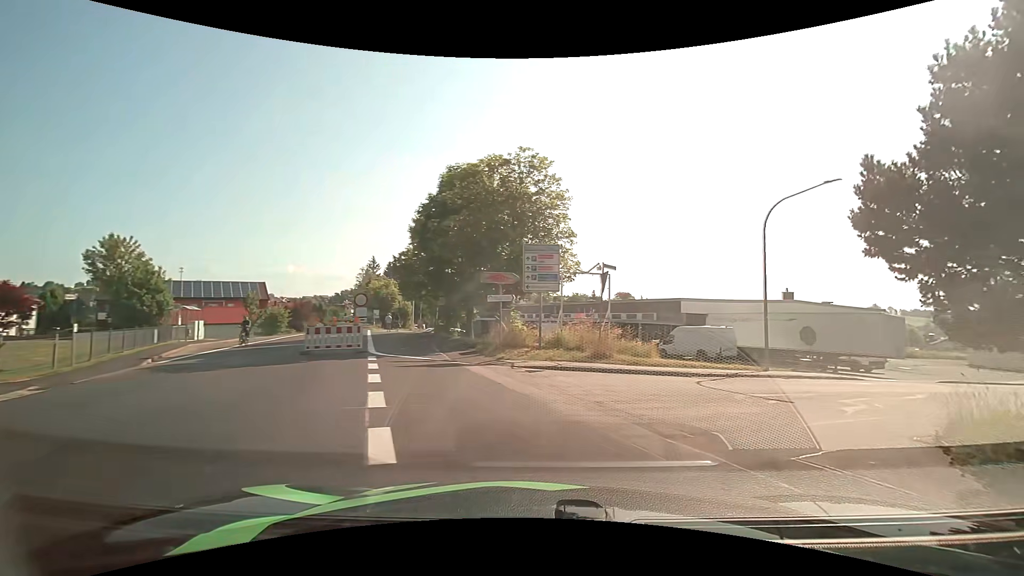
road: tertiary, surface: asphalt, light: Day
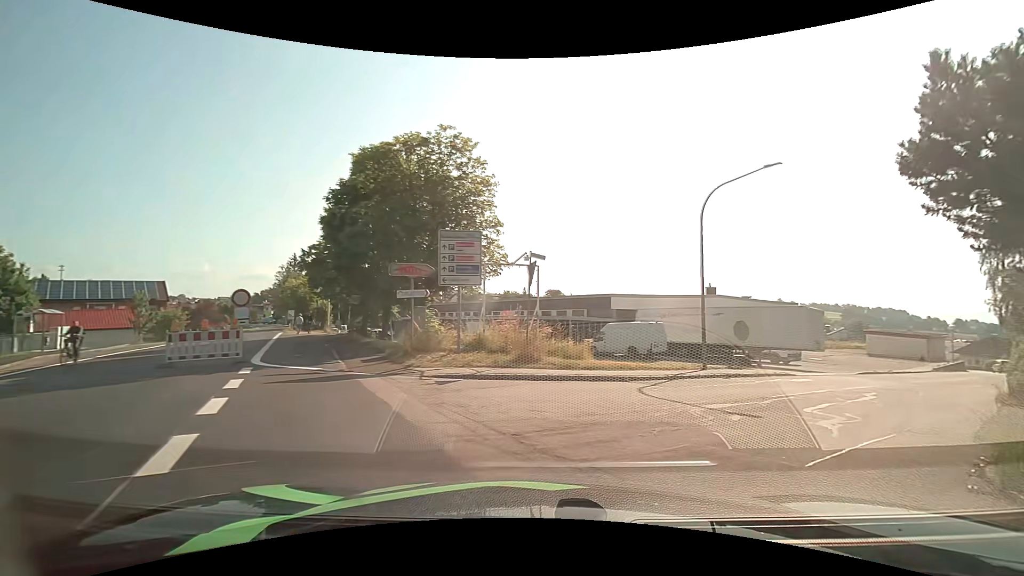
(+0.2, +2.6) m; +9°
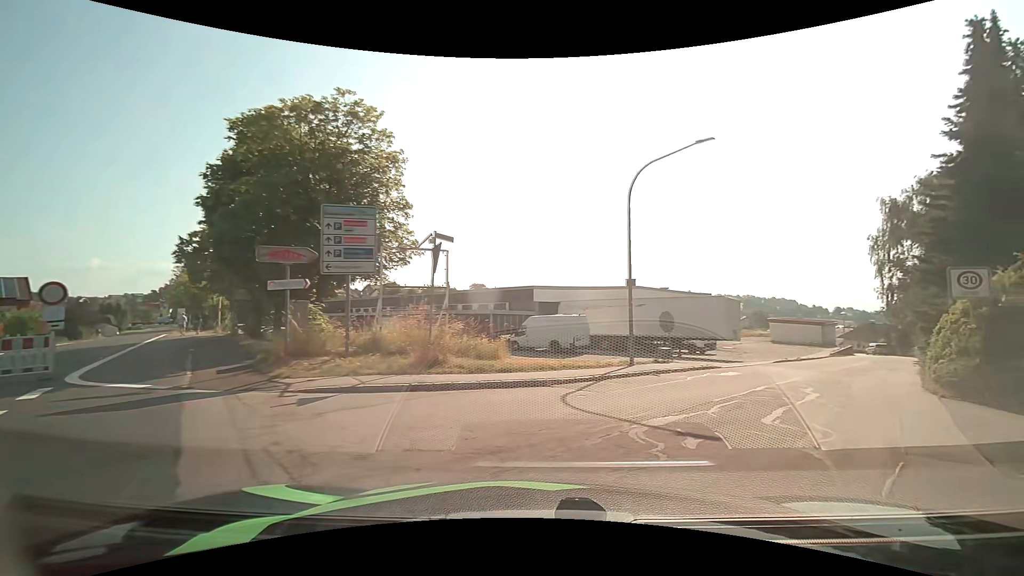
(+0.2, +2.6) m; +8°
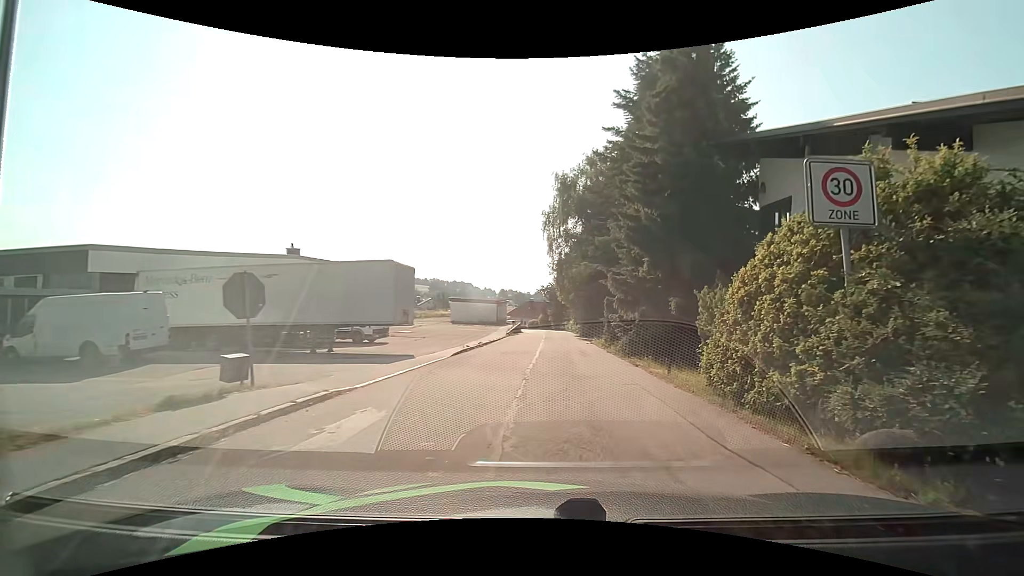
(+3.9, +12.0) m; +34°
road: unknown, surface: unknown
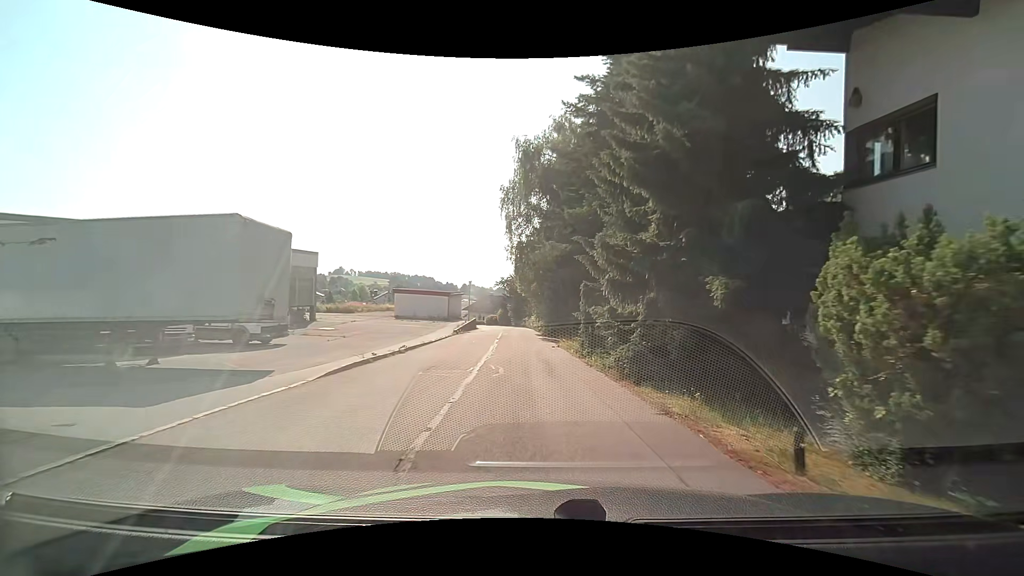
(+0.4, +8.4) m; +4°
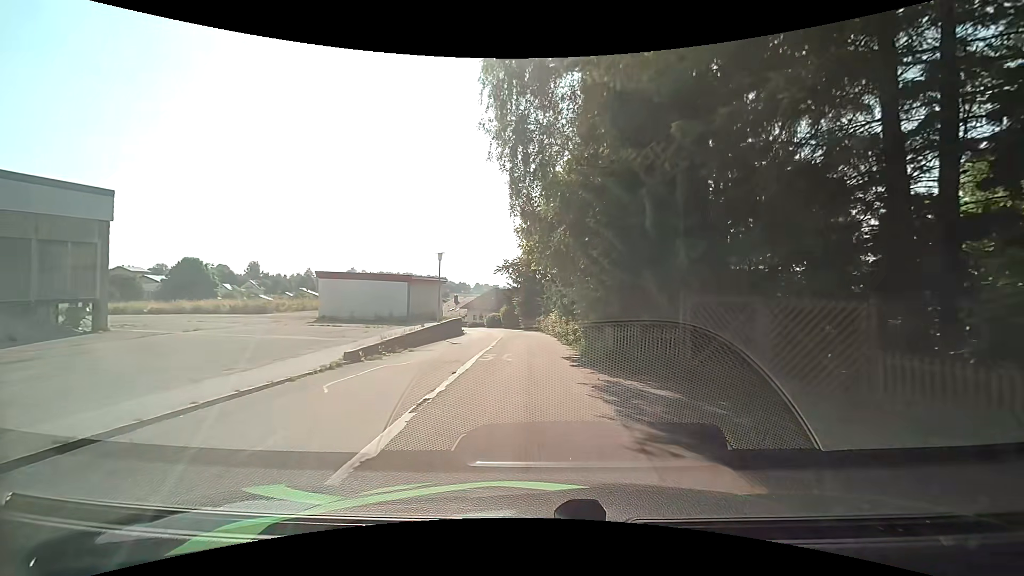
(-0.7, +23.8) m; -3°
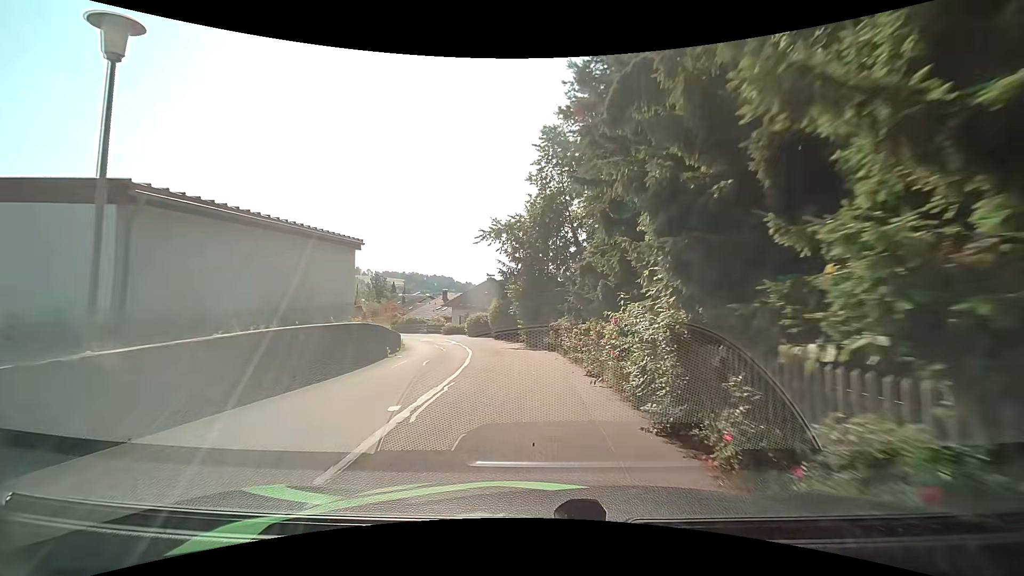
(+0.1, +24.2) m; +1°
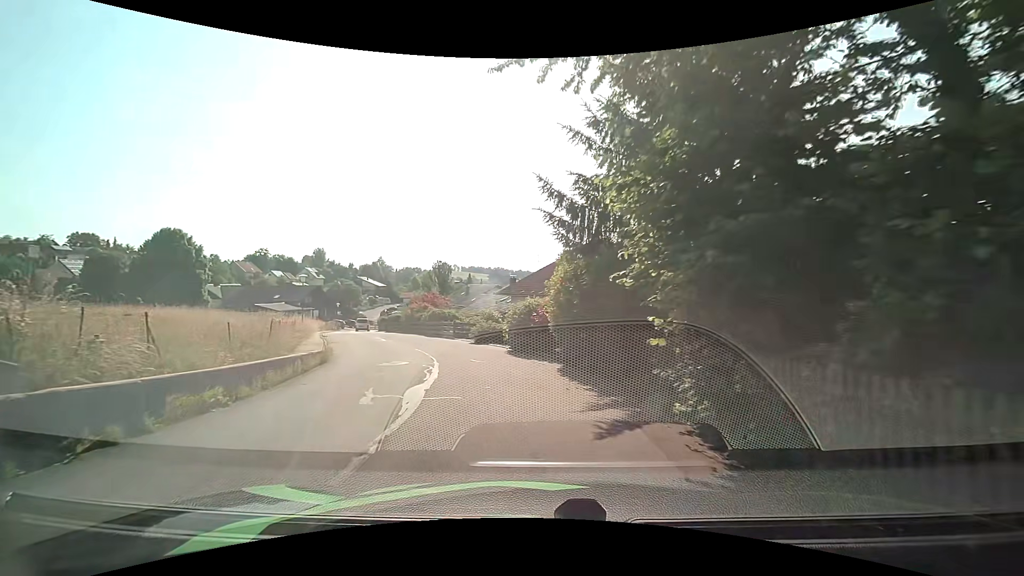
(-1.4, +22.4) m; -9°
(-1, +10) (-4, +20) (-8, +29) (-12, +38) (-17, +47) (-21, +56) (-25, +65) (-29, +74) (-32, +84) (-33, +93) m
